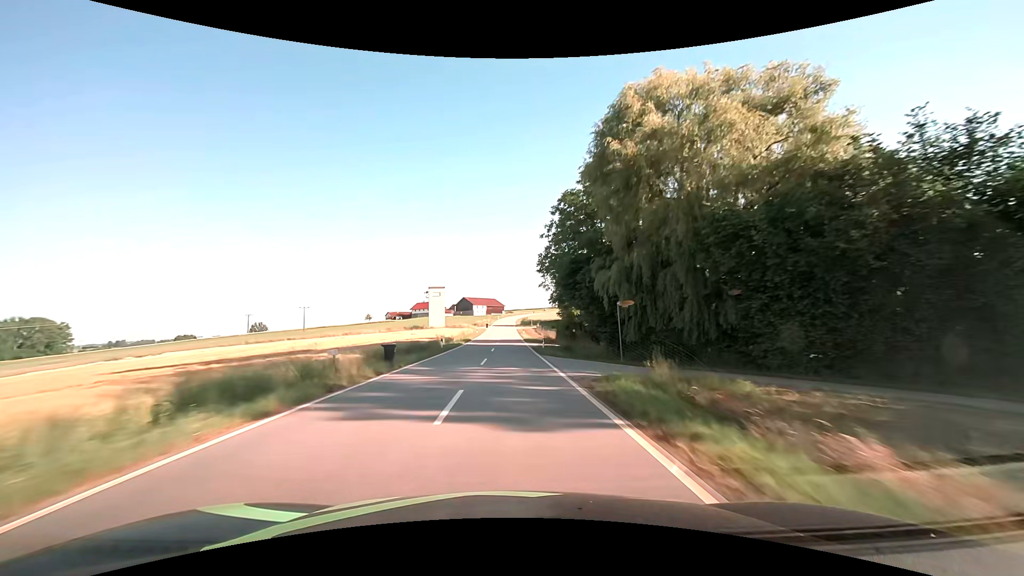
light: Day
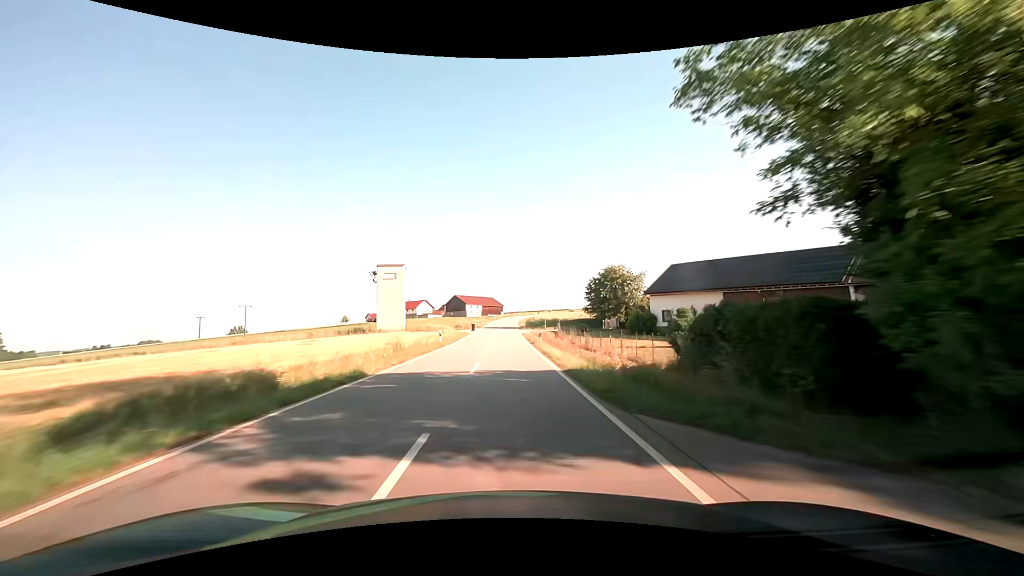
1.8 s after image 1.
(0.0, +41.2) m; 0°
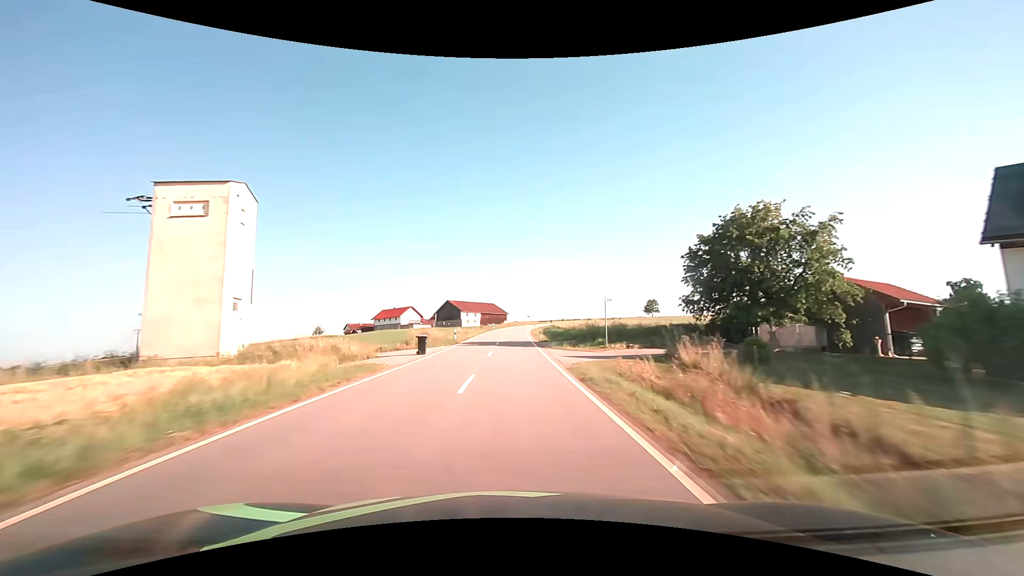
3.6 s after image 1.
(-0.3, +41.0) m; -1°
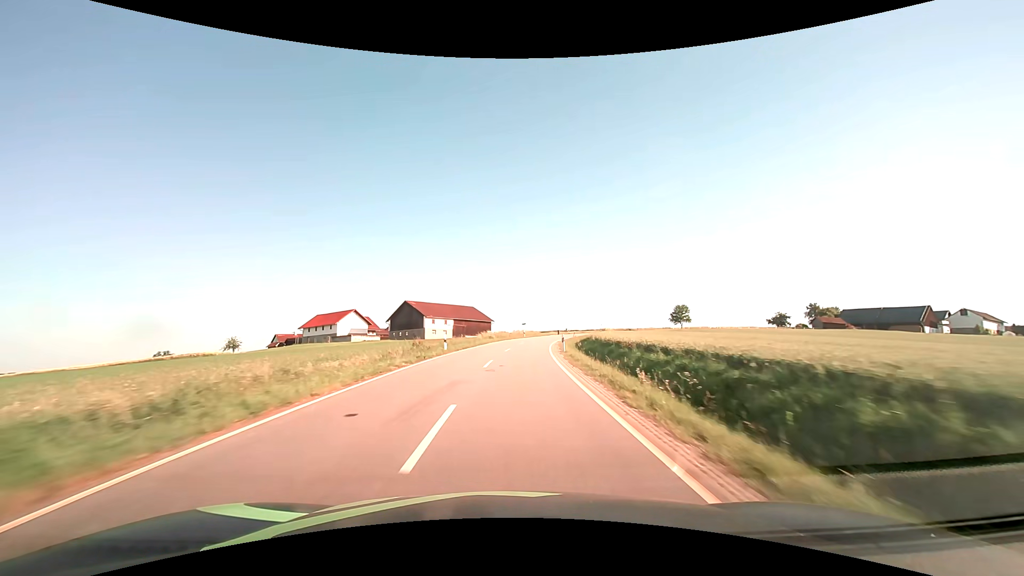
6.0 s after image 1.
(+0.4, +54.1) m; +1°
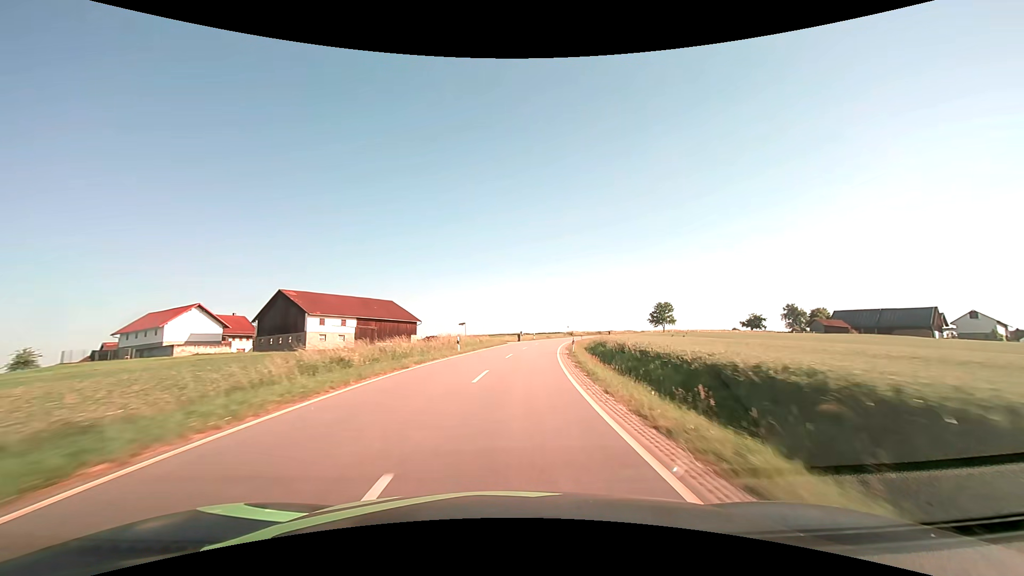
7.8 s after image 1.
(+1.8, +40.5) m; +6°
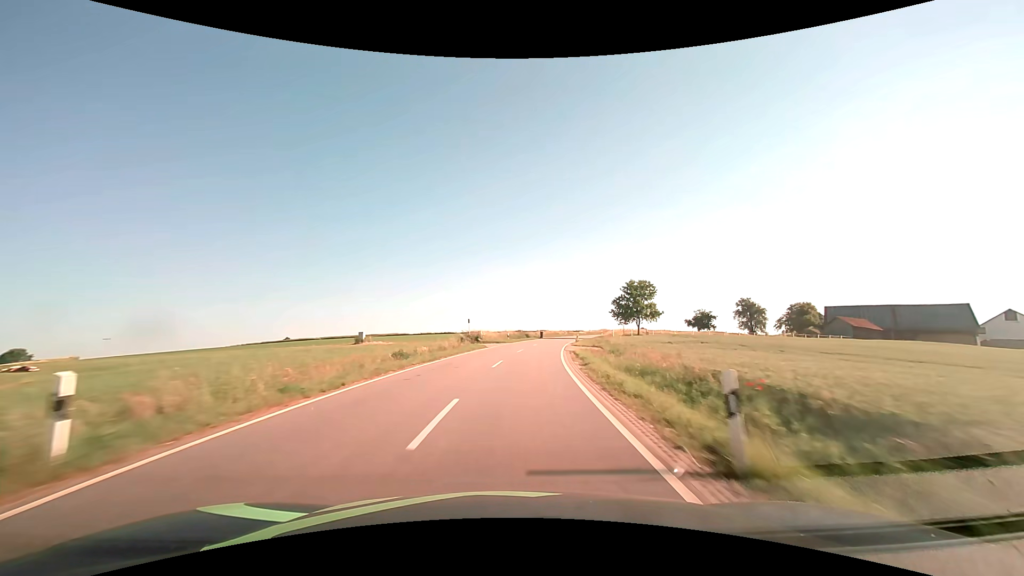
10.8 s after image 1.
(+7.2, +67.6) m; +12°
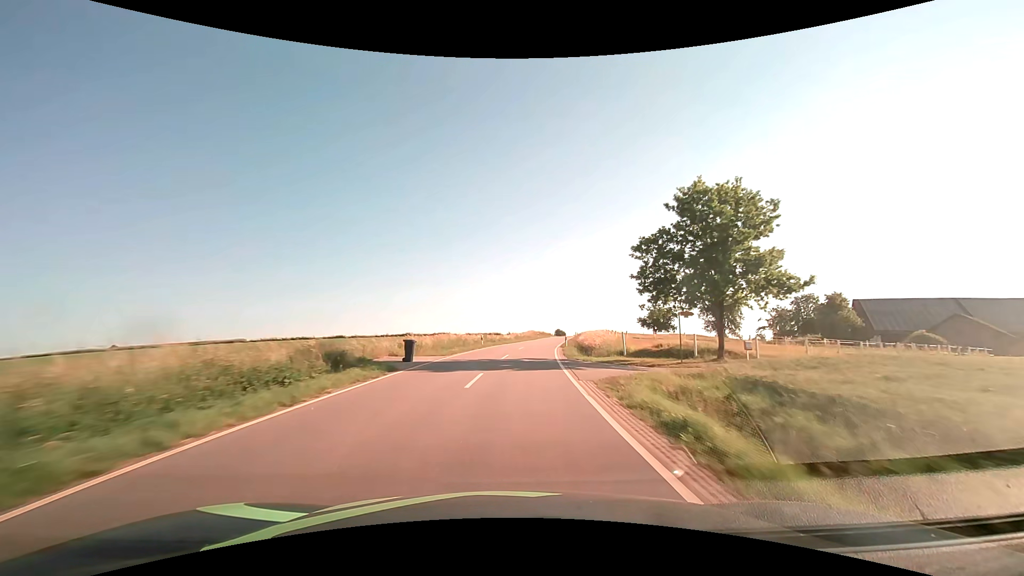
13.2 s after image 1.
(+5.3, +54.5) m; +11°
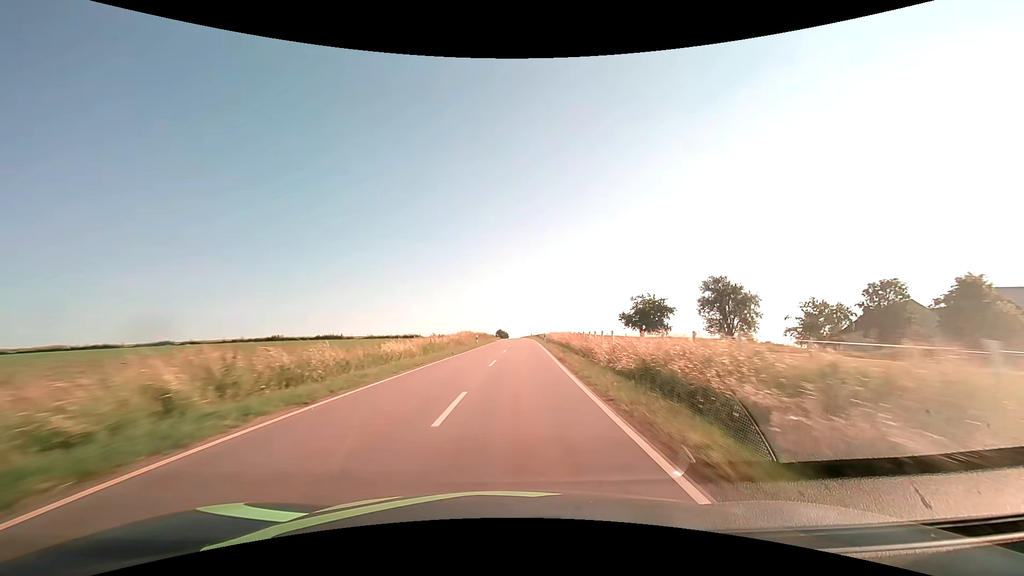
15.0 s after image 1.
(+2.5, +41.1) m; +7°
(0, +10) (0, +20) (+1, +30) (+1, +40) (+2, +50) (+2, +60) (+2, +70) (+3, +80) (+3, +90) (+3, +100) m
